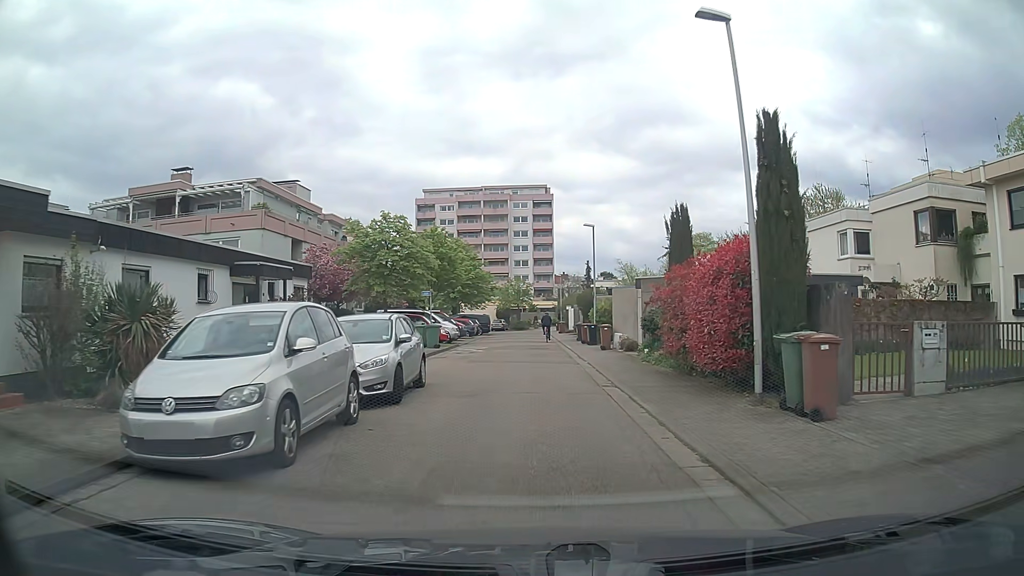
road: residential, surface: asphalt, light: Day
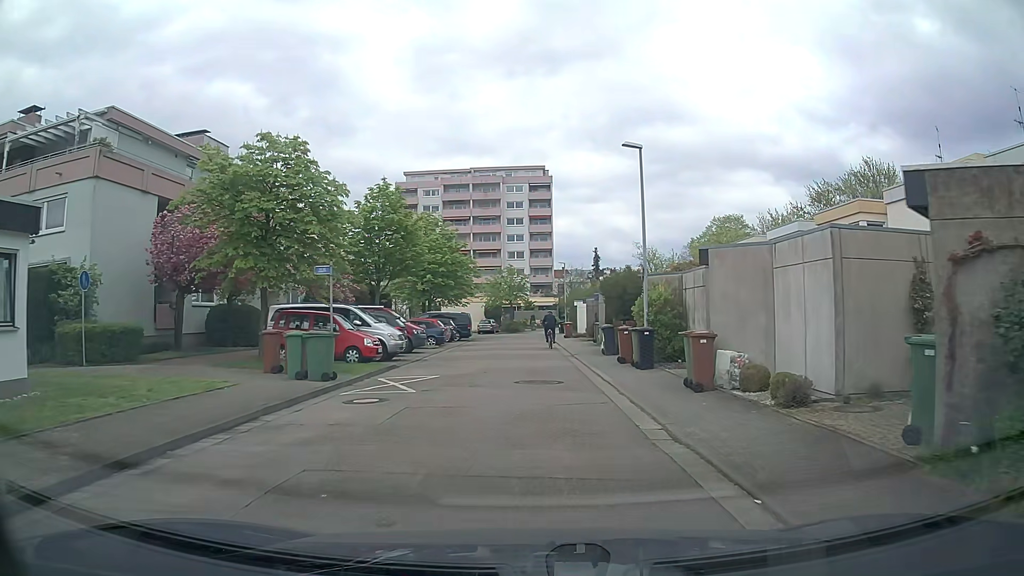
(-0.1, +16.4) m; 0°
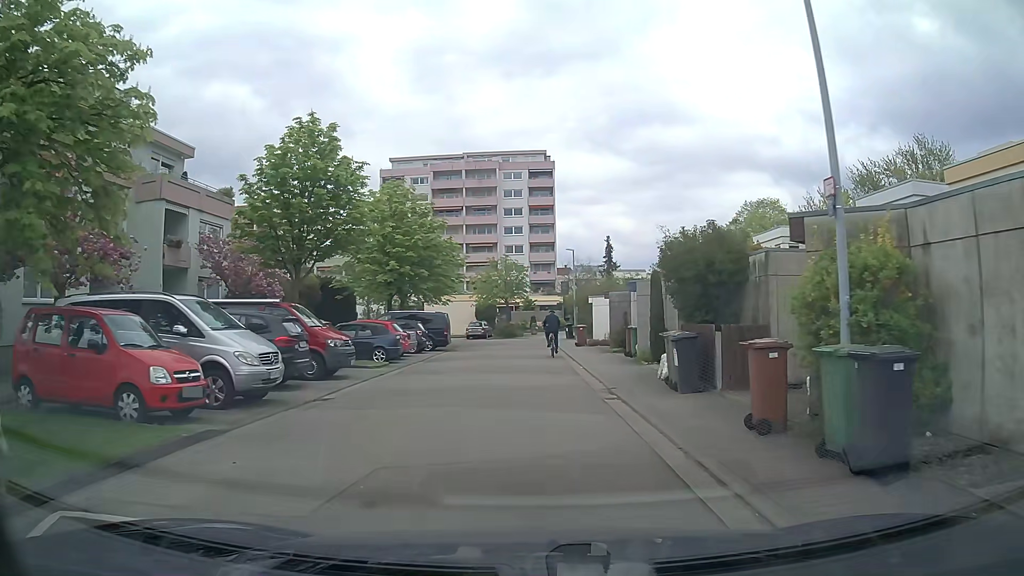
(-0.1, +12.2) m; -1°
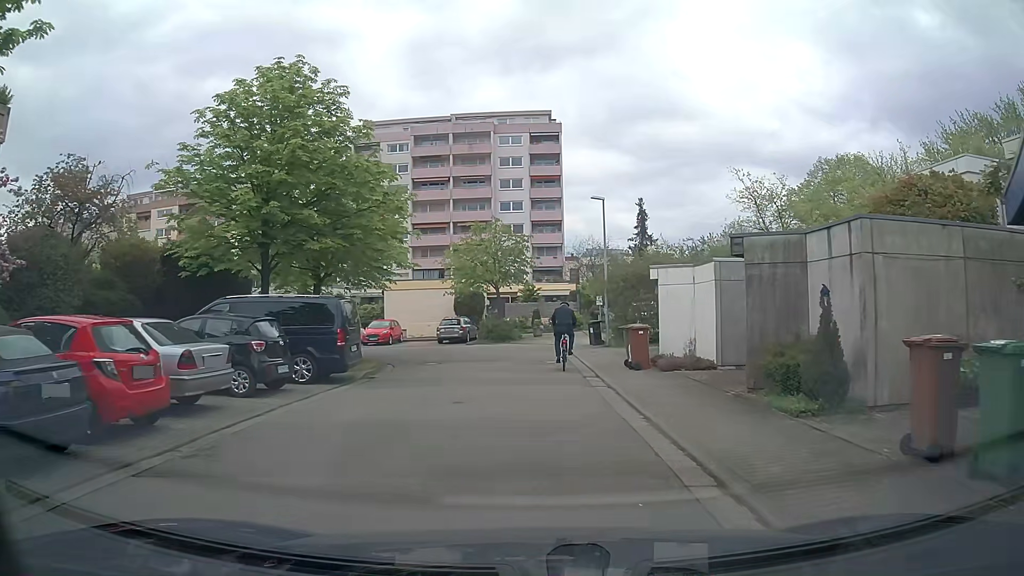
(0.0, +18.2) m; -1°
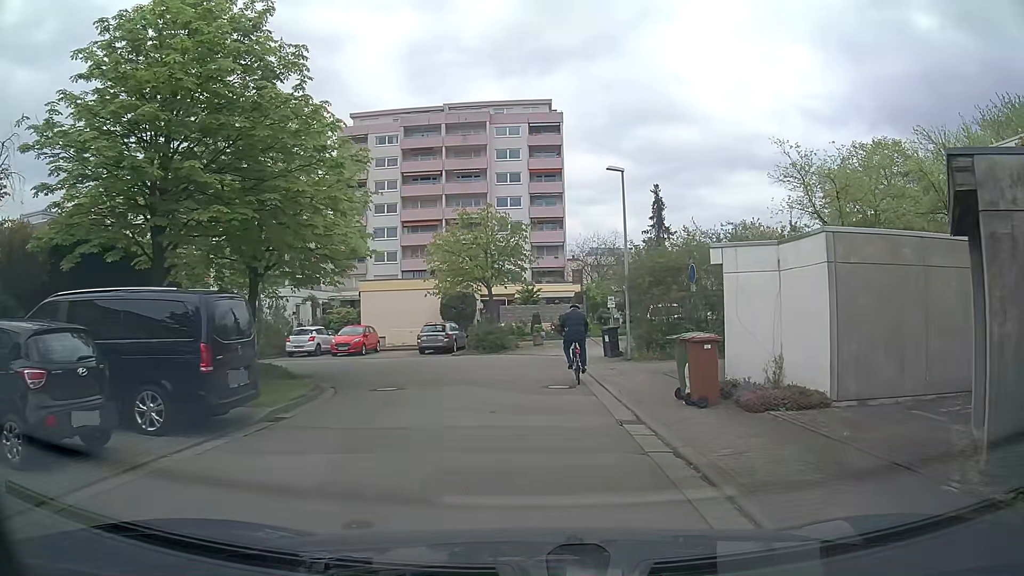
(+0.1, +6.2) m; +1°
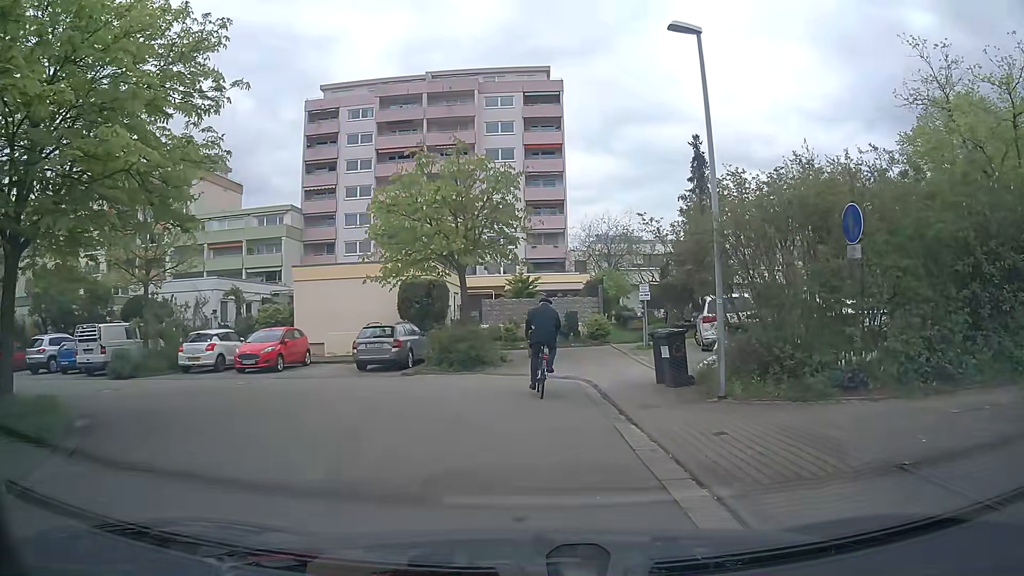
(+0.1, +10.8) m; 0°
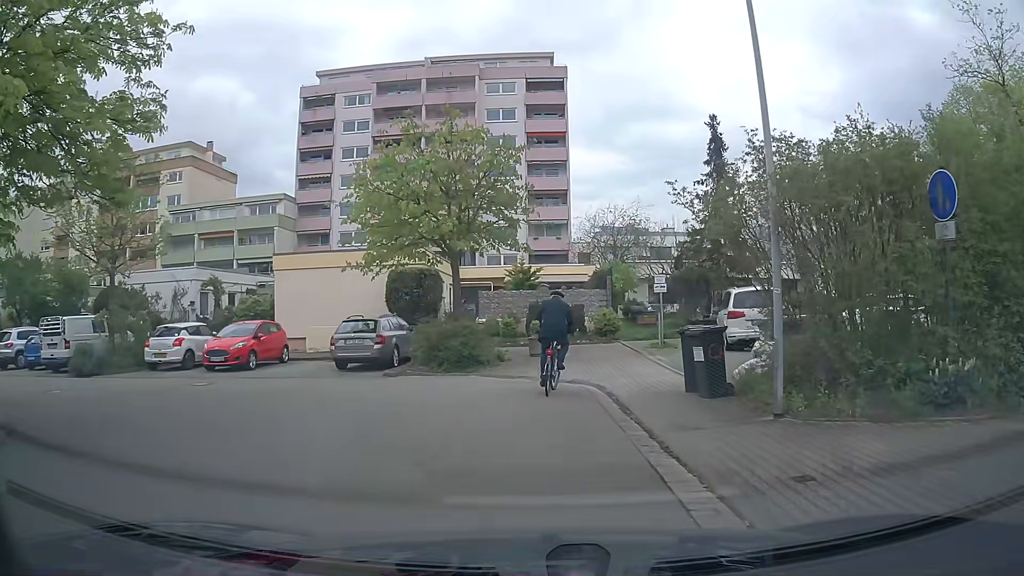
(0.0, +2.5) m; +2°
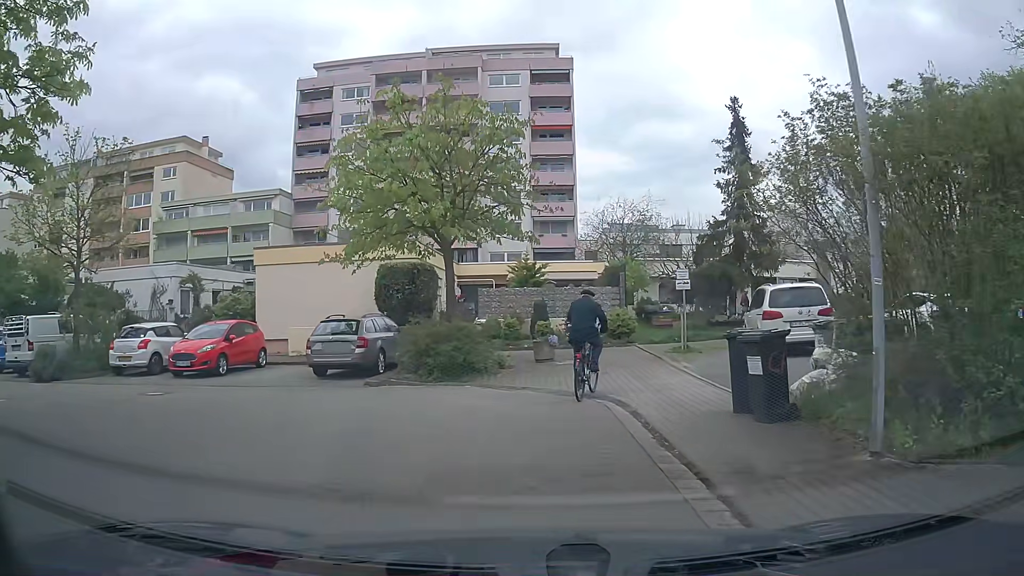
(-0.1, +2.4) m; -2°
(-2, +10) (-11, +14) (-21, +15) (-31, +15) (-41, +16) (-51, +17) (-61, +18) (-71, +18) (-81, +19) (-91, +19) m
